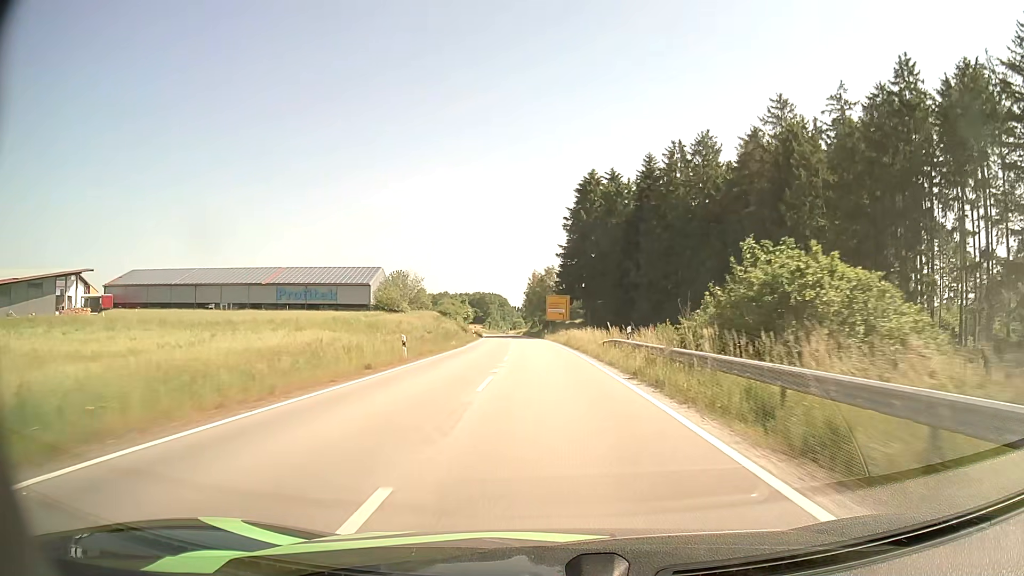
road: secondary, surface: asphalt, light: Day
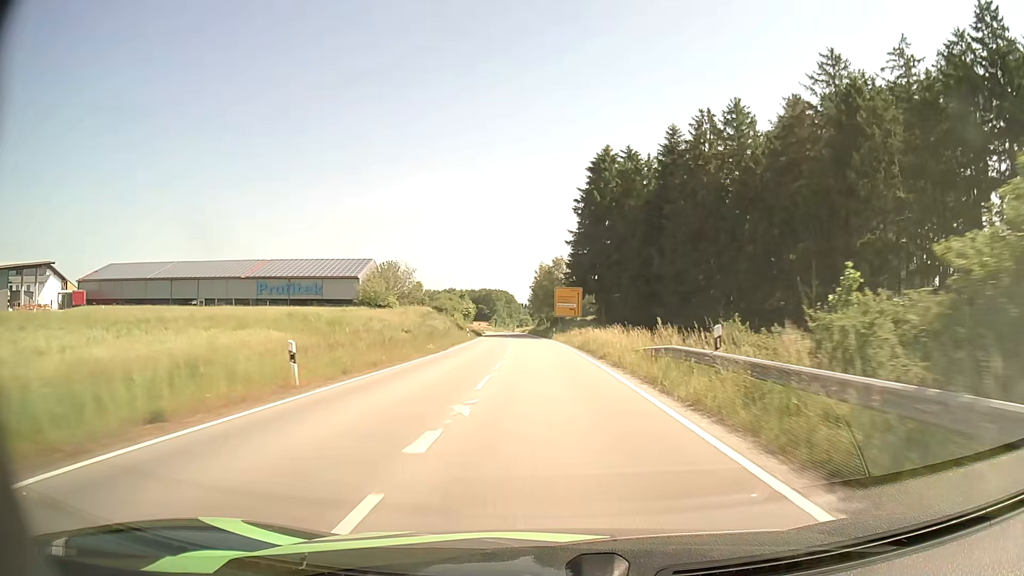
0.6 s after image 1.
(-0.1, +12.4) m; -1°
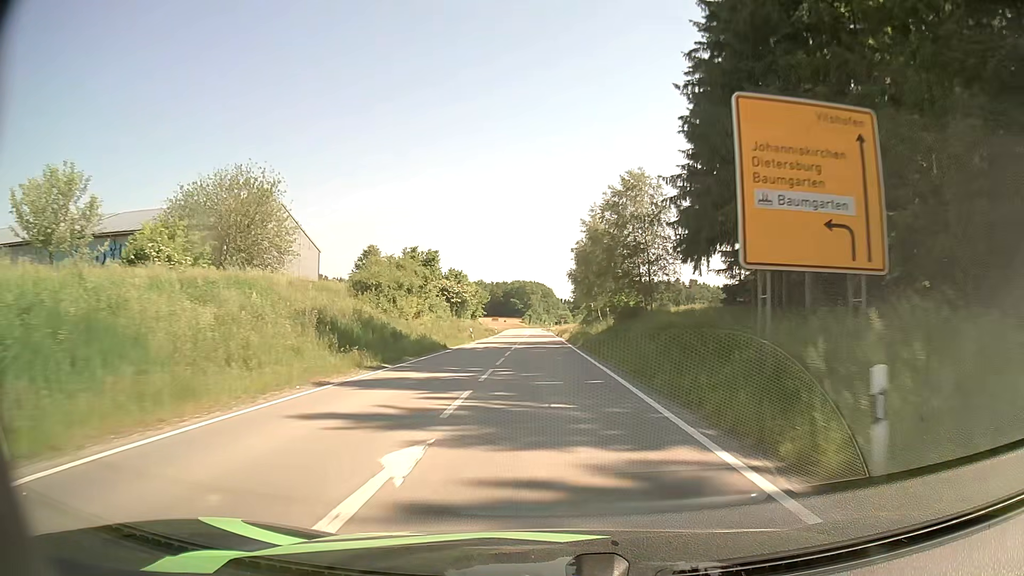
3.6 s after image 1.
(-1.7, +59.1) m; -3°
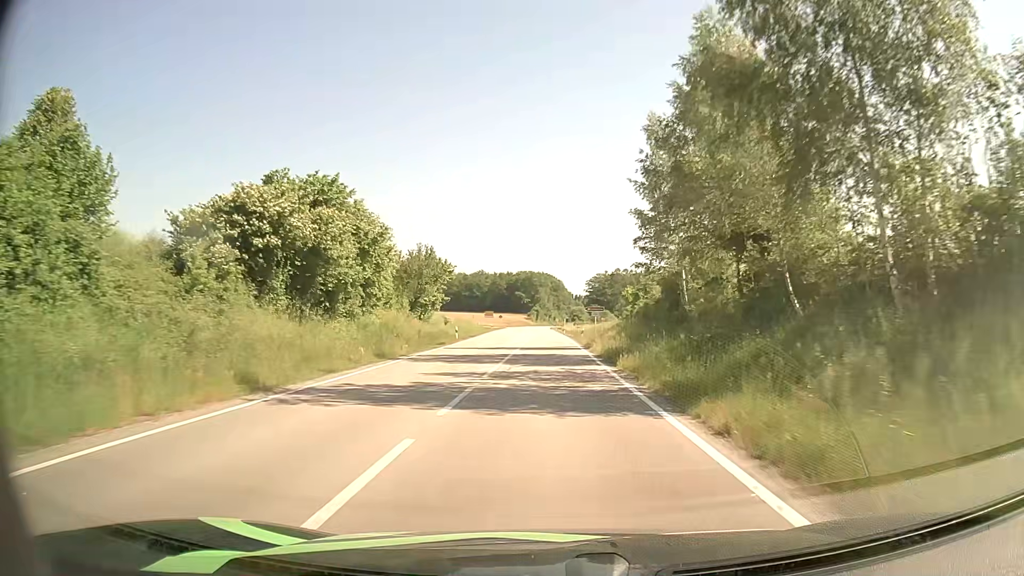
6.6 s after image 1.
(-0.5, +54.4) m; -1°
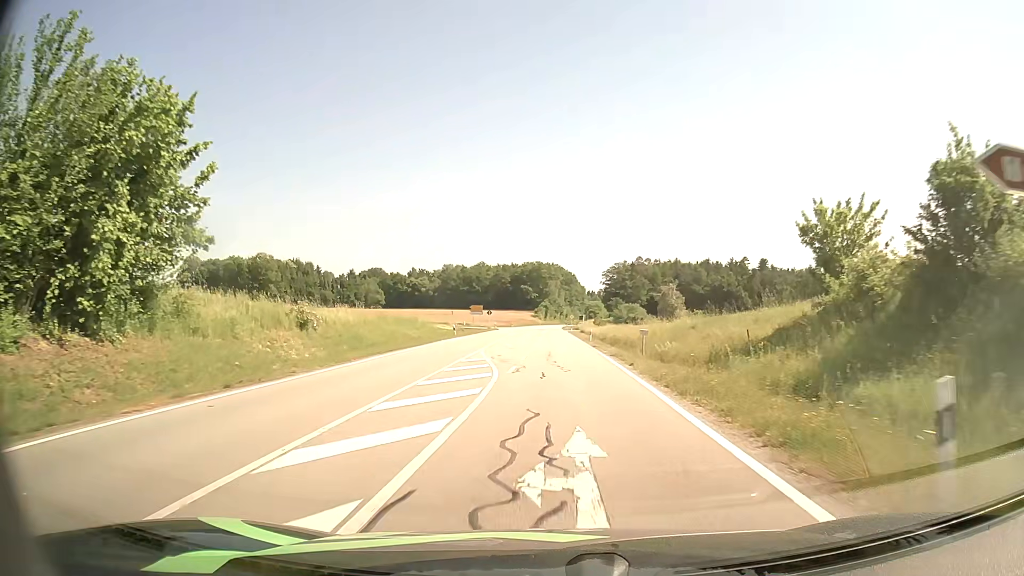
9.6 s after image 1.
(+0.1, +46.6) m; -1°
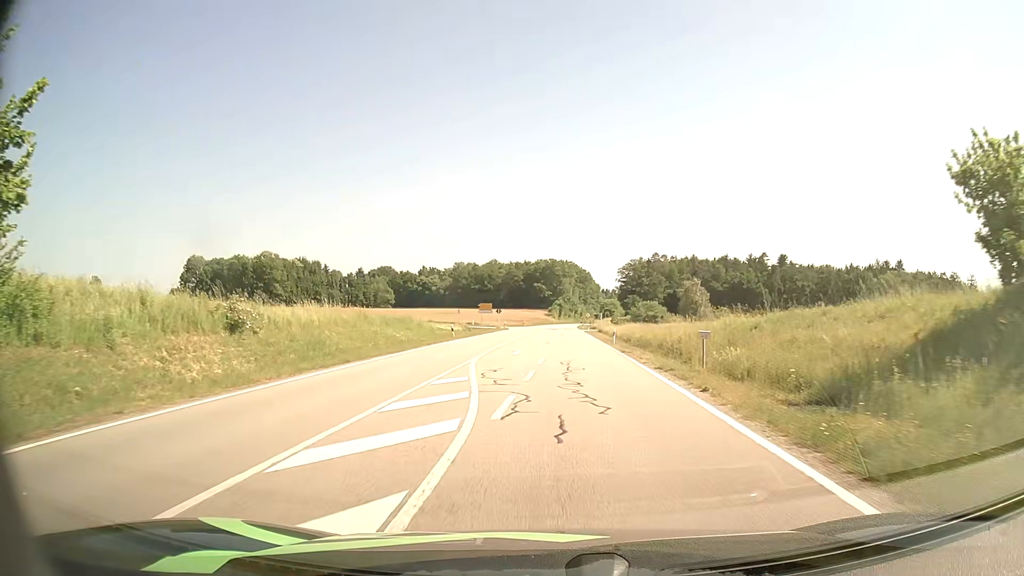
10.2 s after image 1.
(-0.1, +8.3) m; -1°
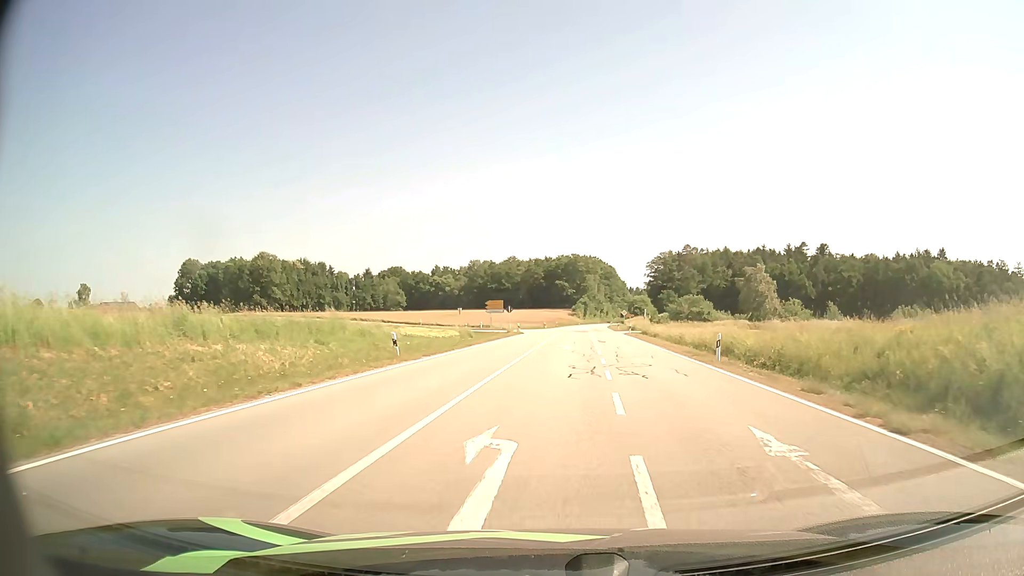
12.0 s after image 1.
(-0.6, +22.8) m; -2°
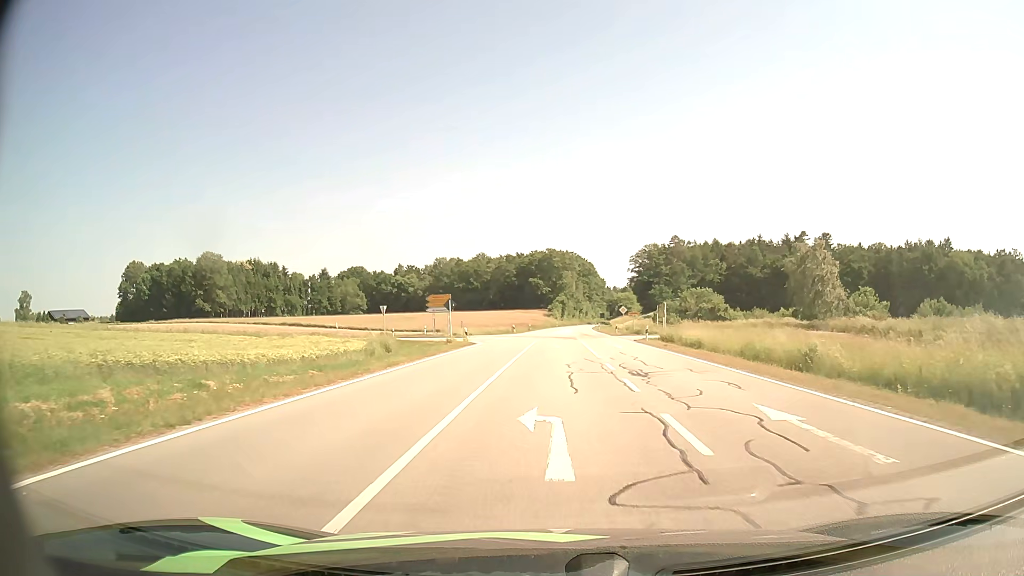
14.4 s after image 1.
(+0.4, +26.0) m; +2°
(0, +10) (0, +20) (0, +30) (+1, +40) (+1, +50) (-2, +60) (-10, +64) (-20, +64) (-30, +64) (-40, +63) m
